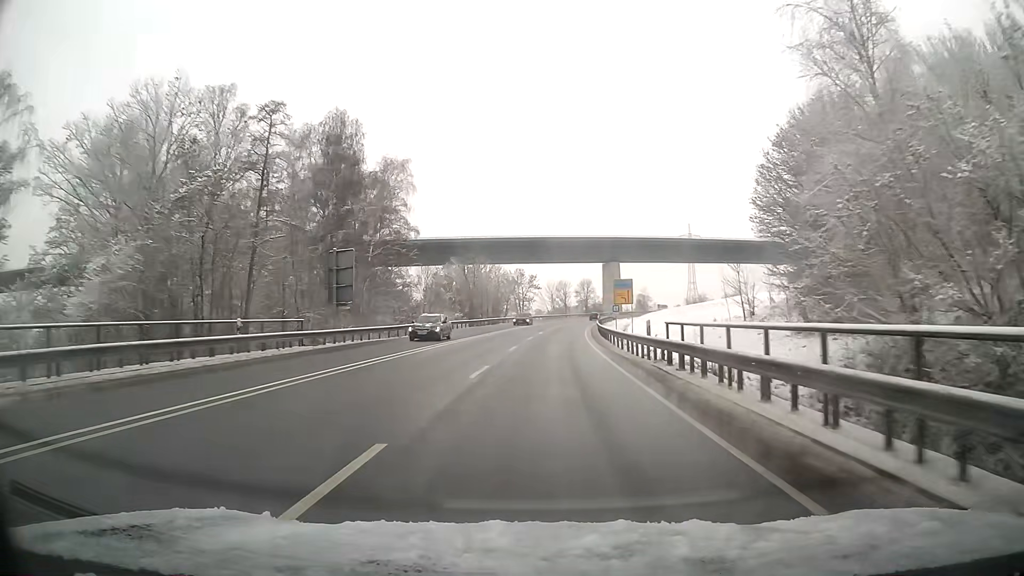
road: primary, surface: asphalt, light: Day
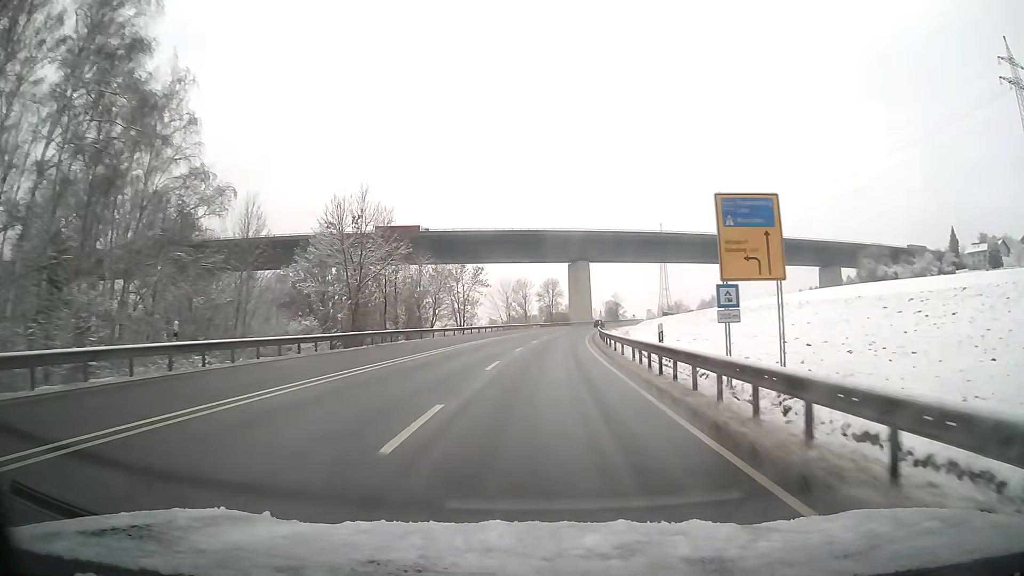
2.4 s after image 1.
(+1.4, +44.6) m; +4°
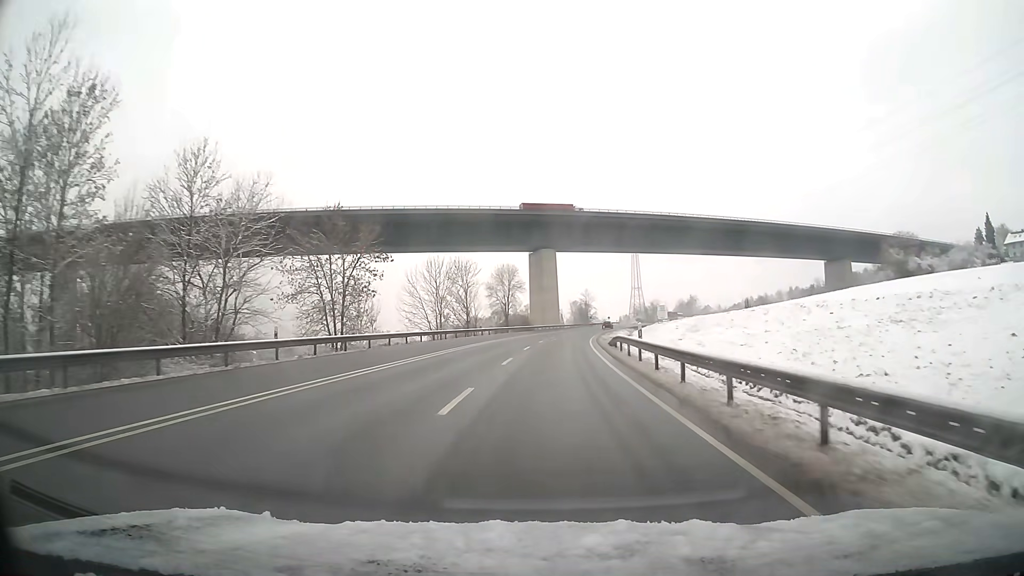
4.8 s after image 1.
(+1.4, +44.9) m; +4°
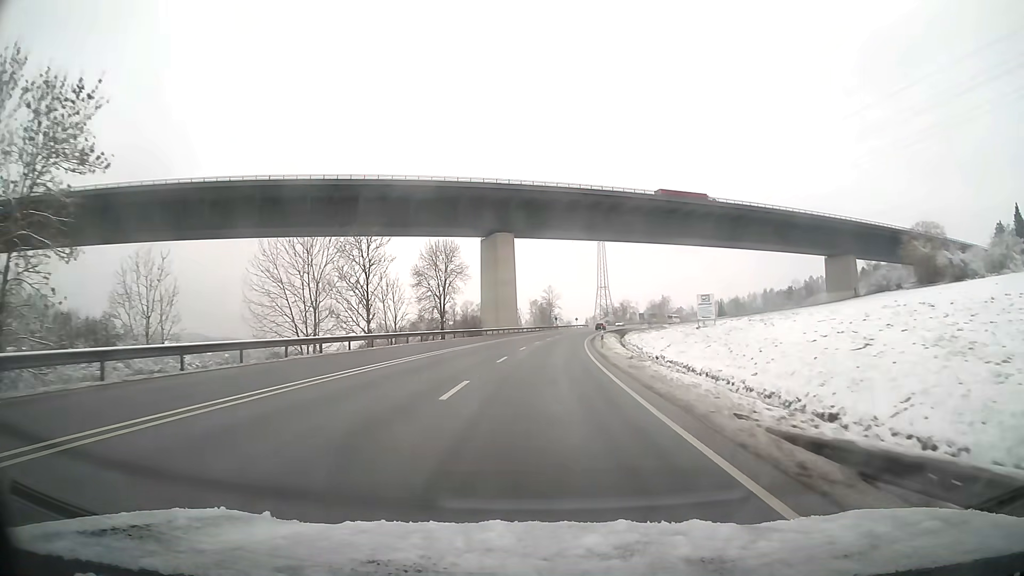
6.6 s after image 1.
(+1.0, +34.0) m; +3°
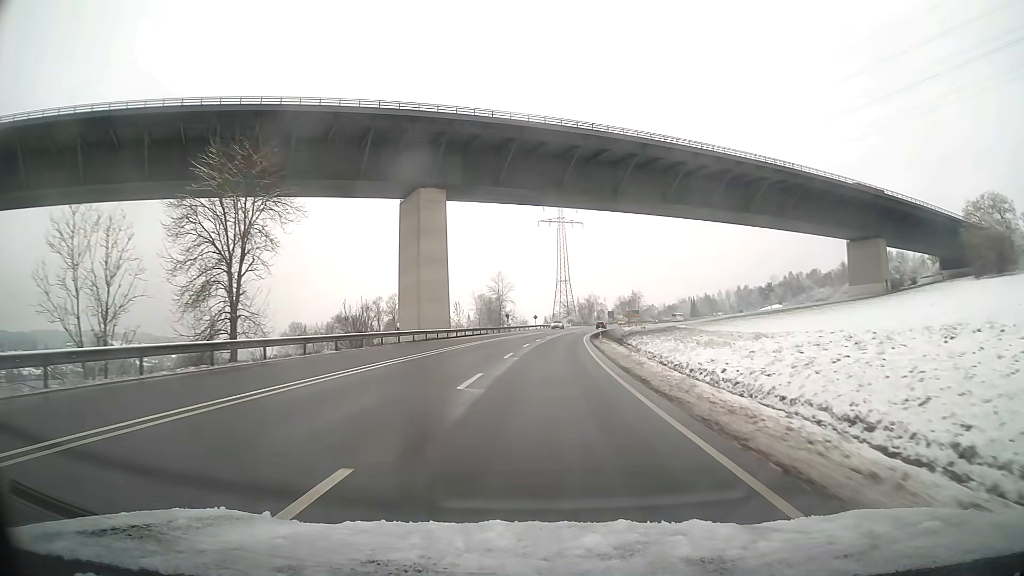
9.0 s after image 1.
(+1.6, +45.9) m; +4°
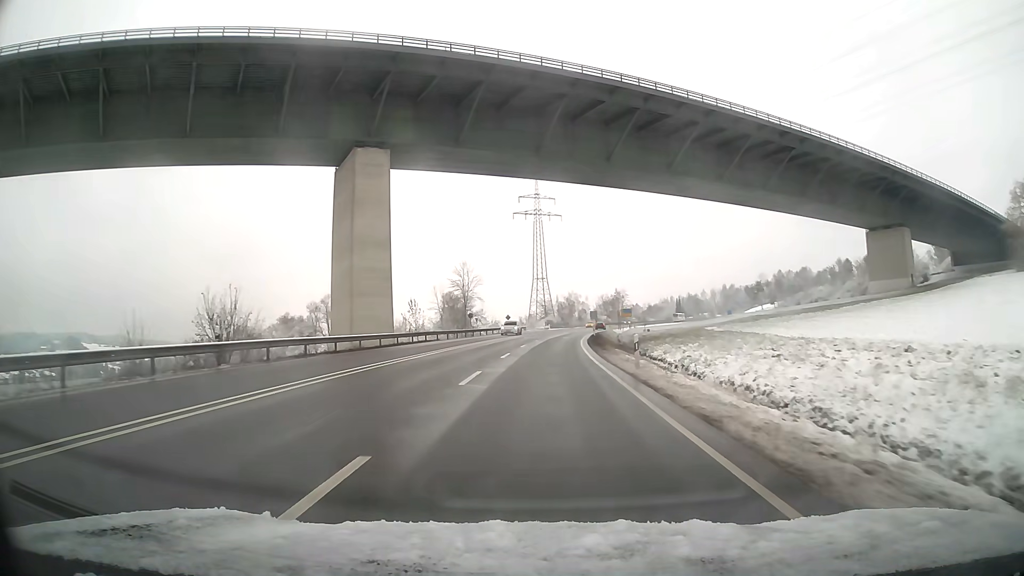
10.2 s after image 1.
(+0.4, +23.3) m; +2°
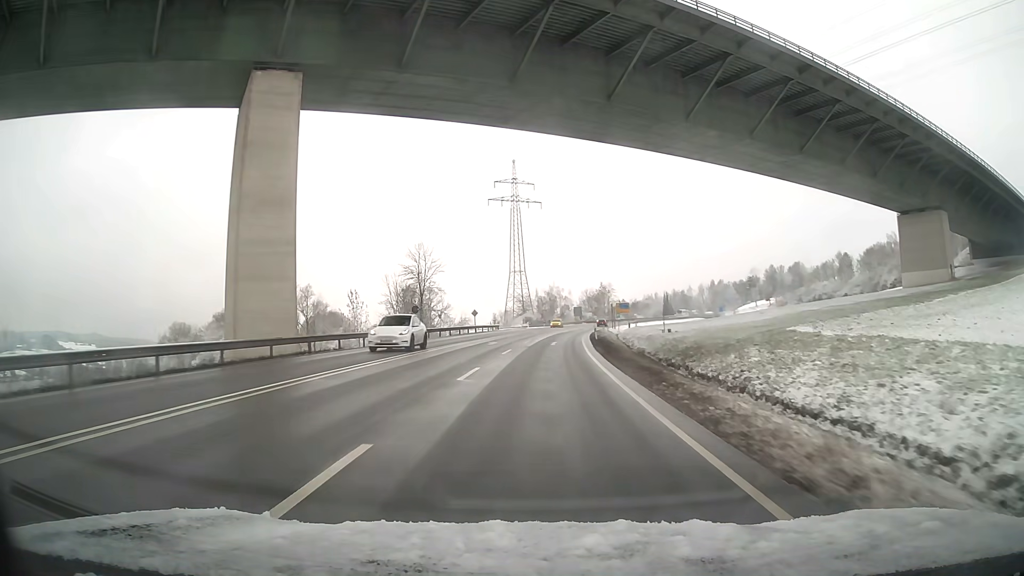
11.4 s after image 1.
(+0.4, +23.4) m; +2°
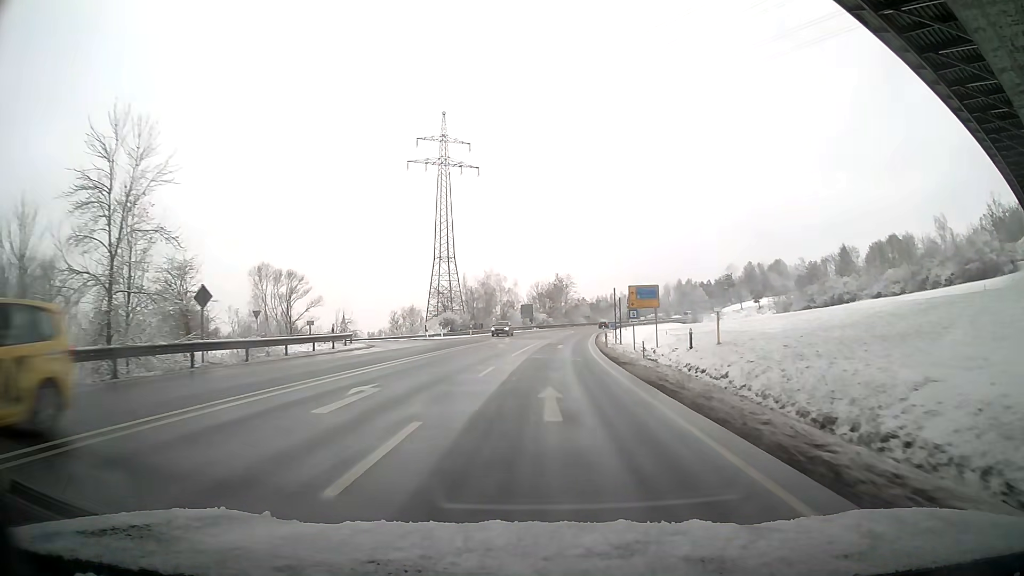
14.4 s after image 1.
(+2.5, +58.1) m; +5°
